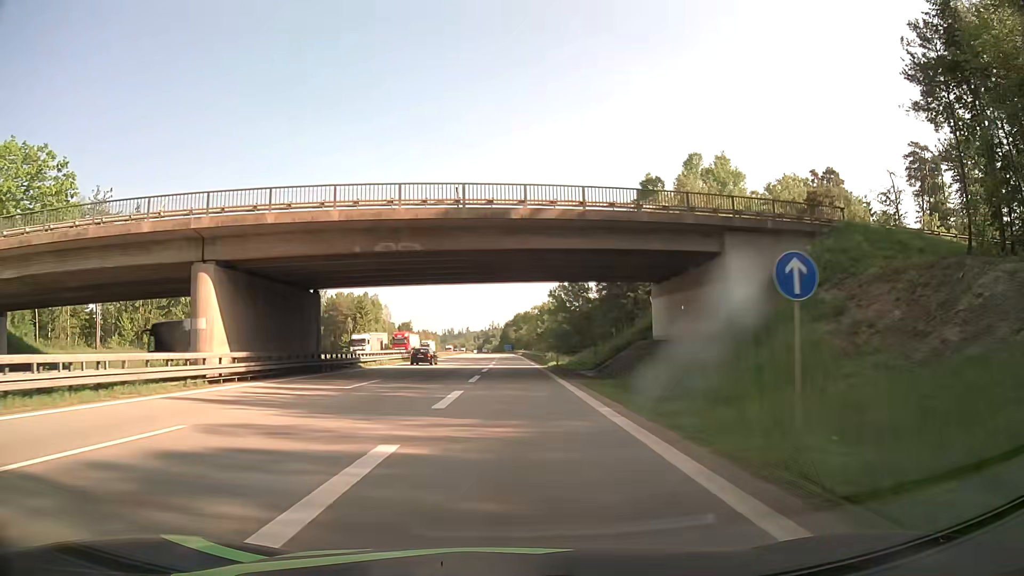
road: motorway_link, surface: asphalt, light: Day
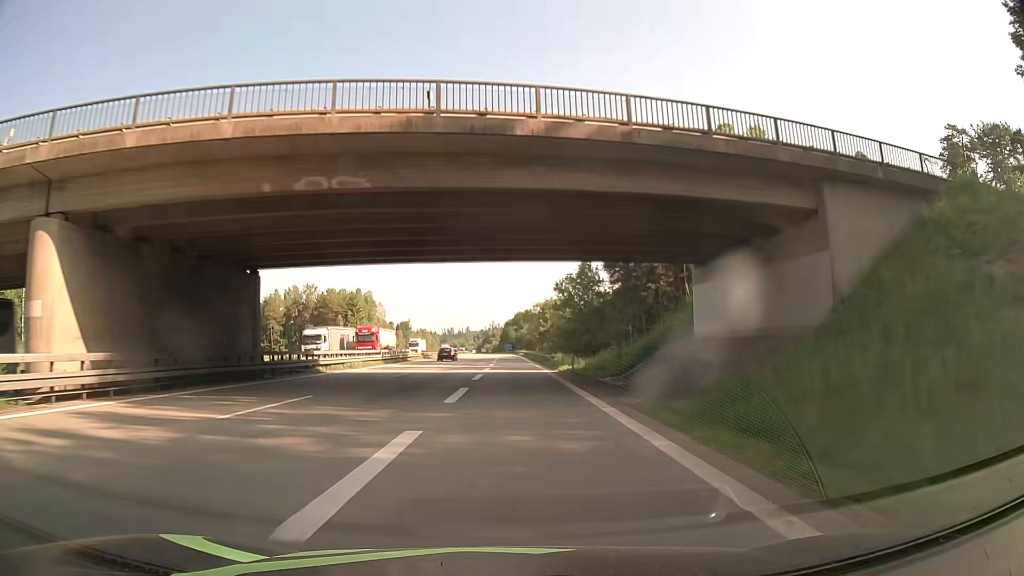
(0.0, +10.7) m; 0°
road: motorway
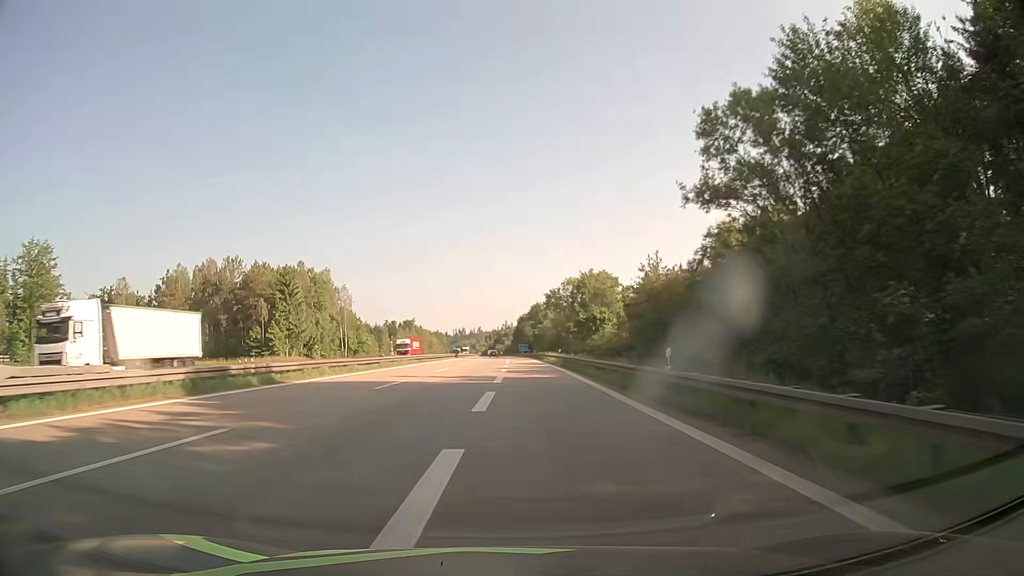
(-1.0, +62.7) m; -1°
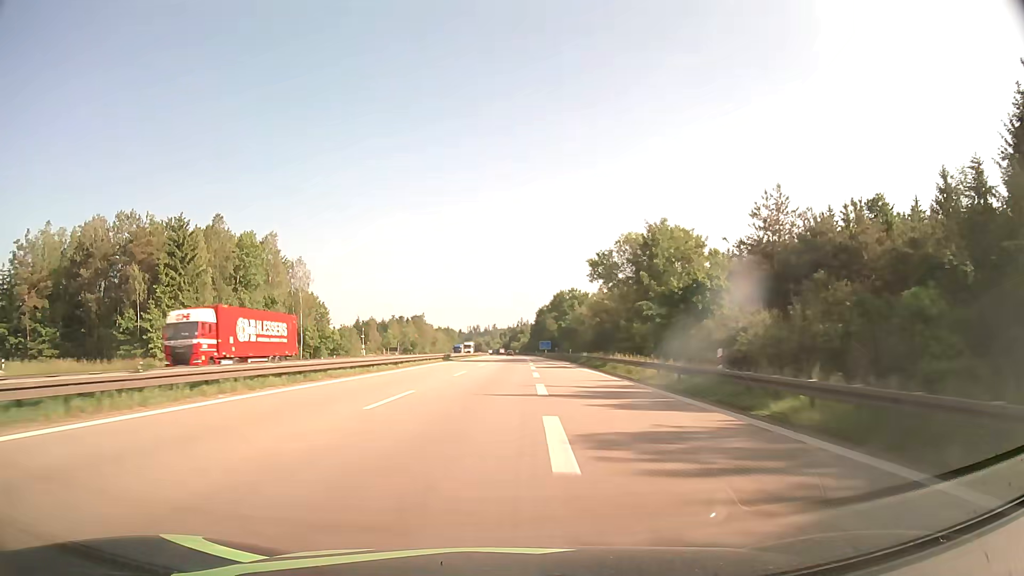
(-0.6, +44.2) m; -1°
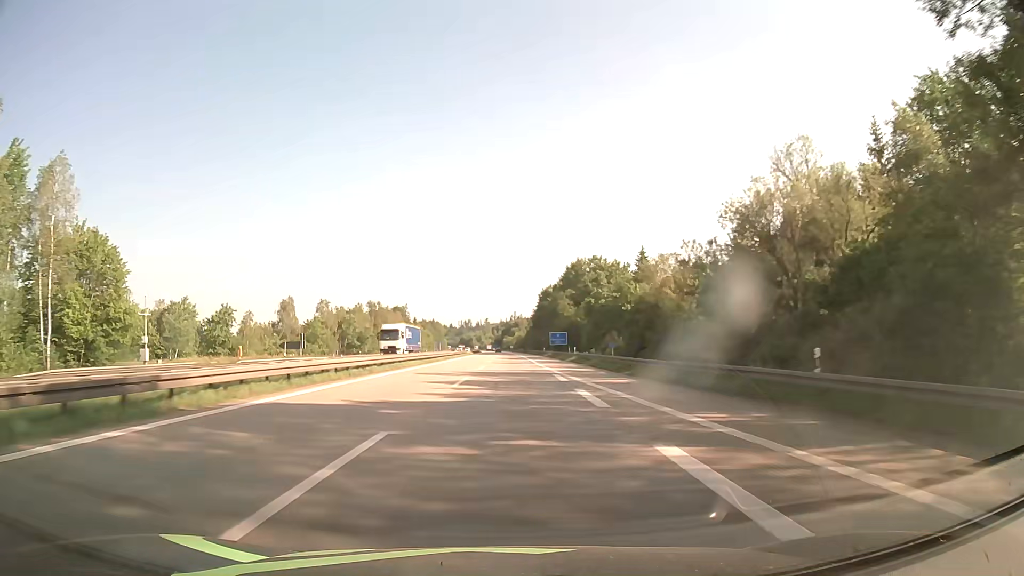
(+0.2, +64.8) m; +1°
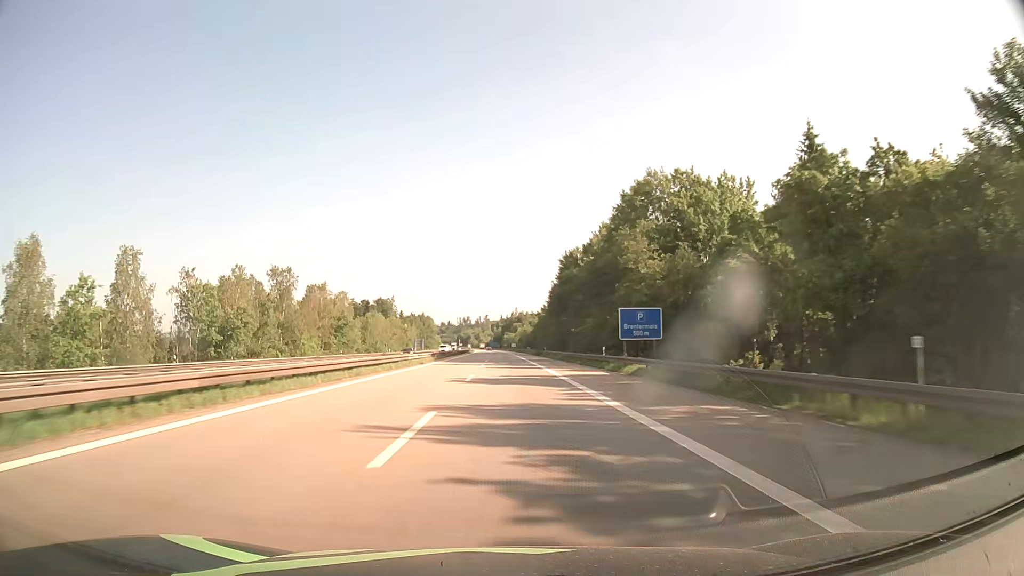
(0.0, +68.6) m; 0°
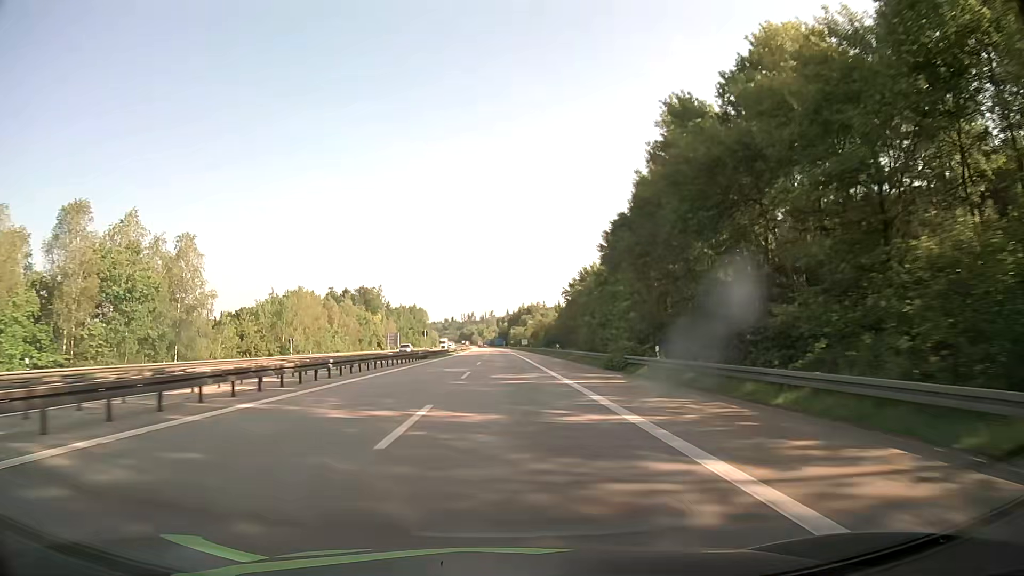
(-0.4, +71.0) m; -1°
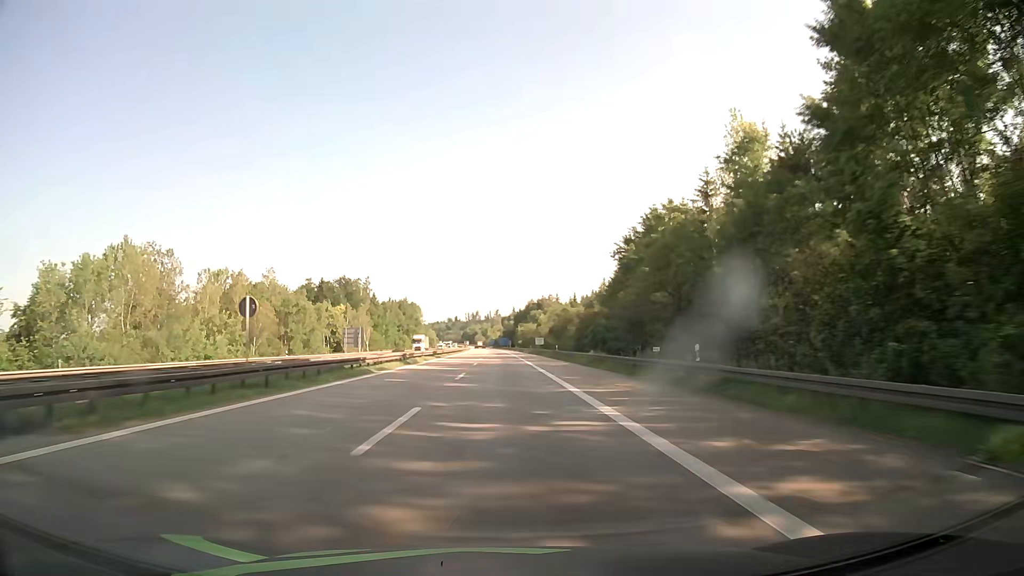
(-0.2, +54.5) m; -1°
(0, +10) (0, +20) (0, +30) (0, +40) (0, +50) (0, +60) (0, +70) (-1, +80) (-1, +90) (-1, +100) m
